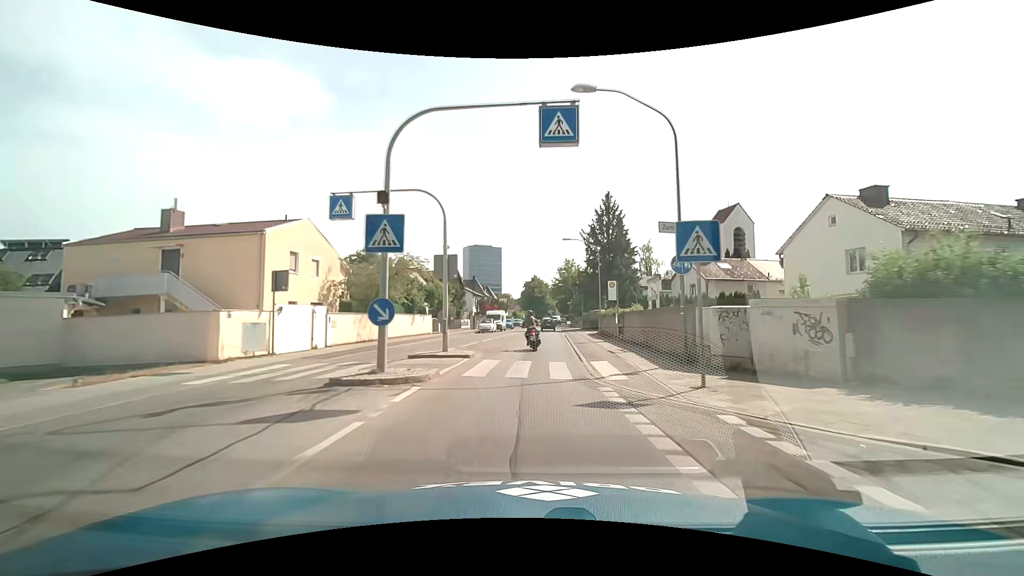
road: secondary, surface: asphalt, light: Day
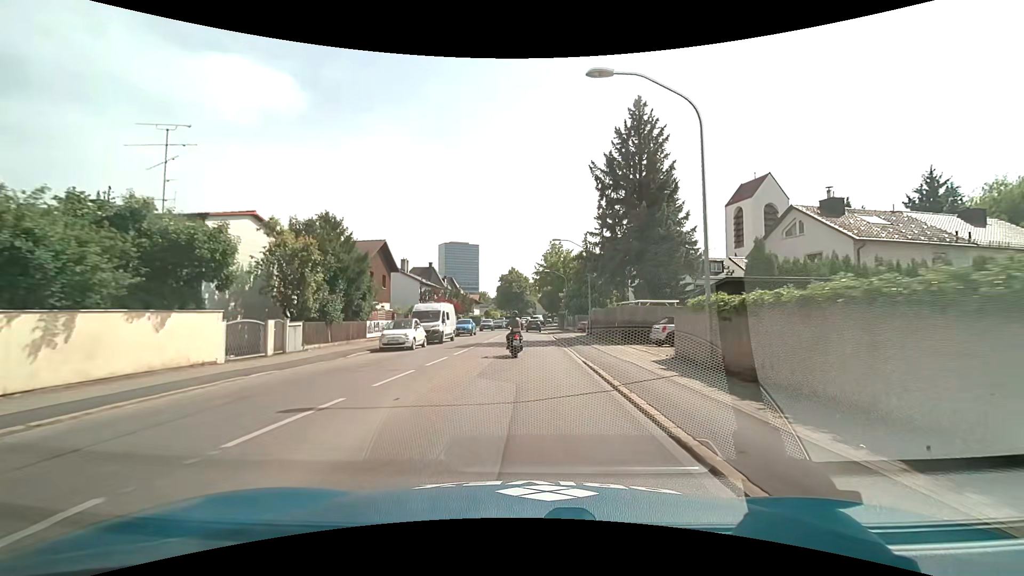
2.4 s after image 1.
(+0.6, +28.4) m; +2°
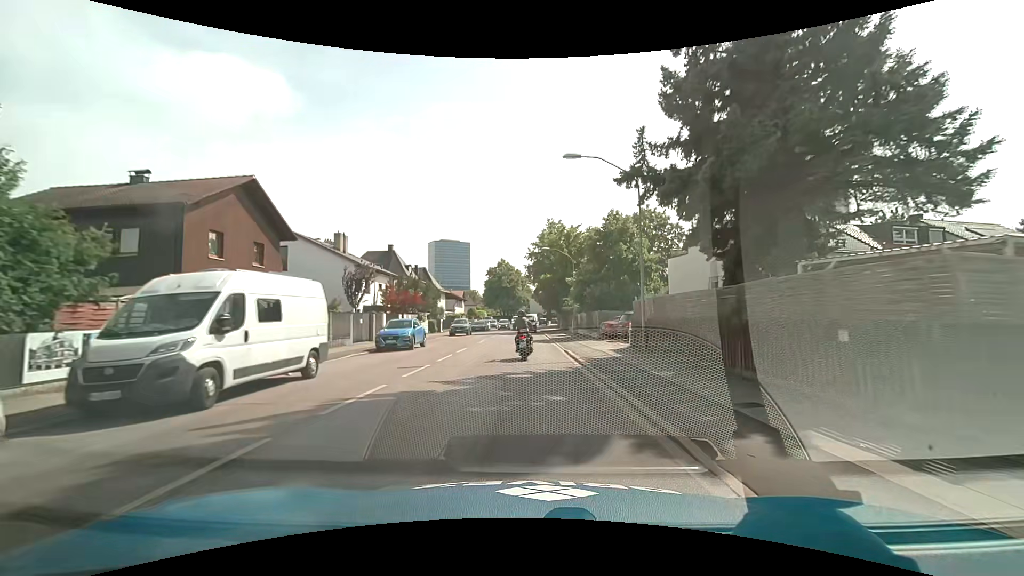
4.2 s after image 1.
(+0.2, +20.8) m; +1°
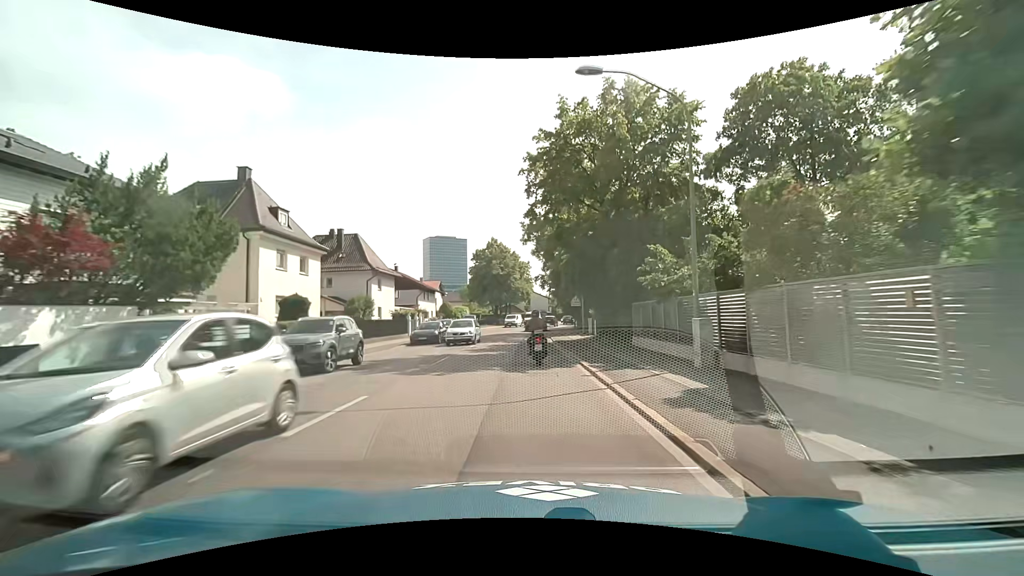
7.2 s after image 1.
(-0.3, +33.8) m; 0°
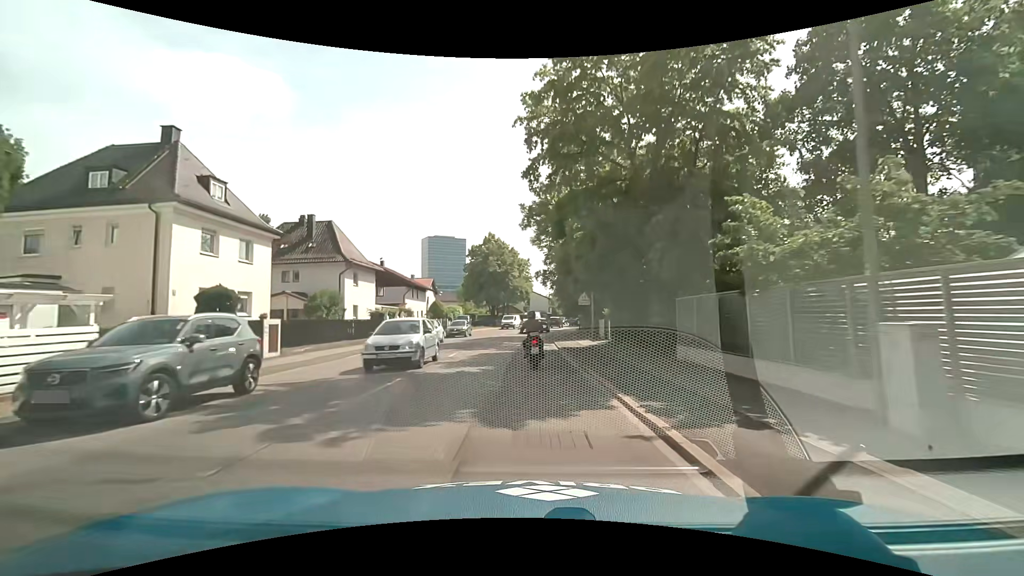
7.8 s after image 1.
(-0.1, +6.6) m; -1°
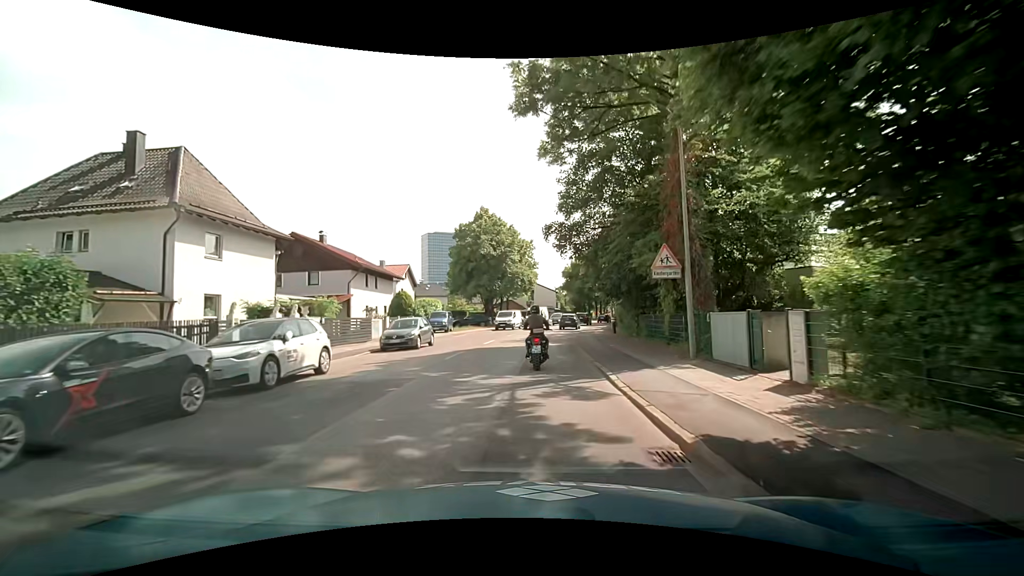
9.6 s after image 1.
(0.0, +19.7) m; 0°
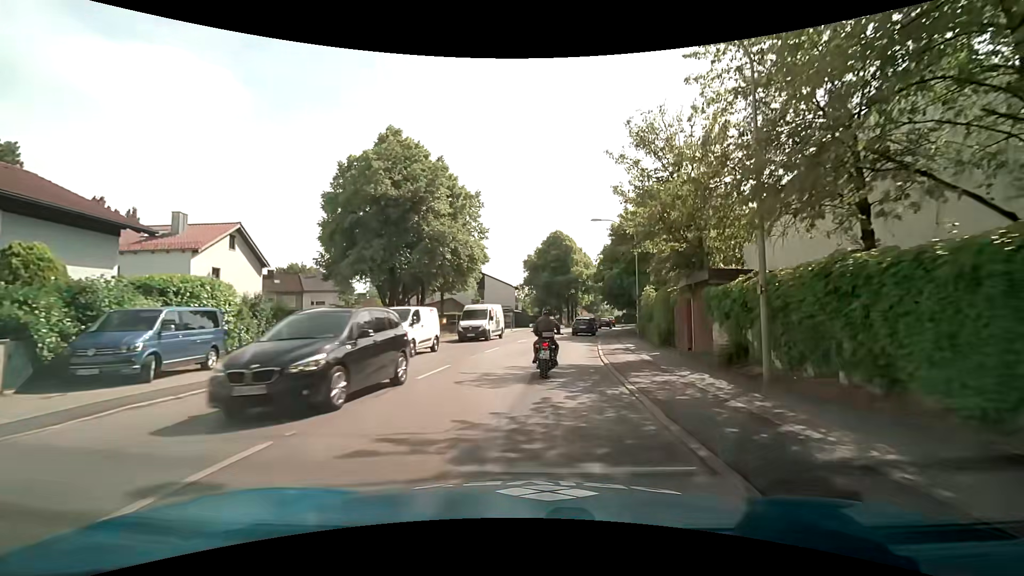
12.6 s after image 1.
(+1.2, +31.2) m; +5°
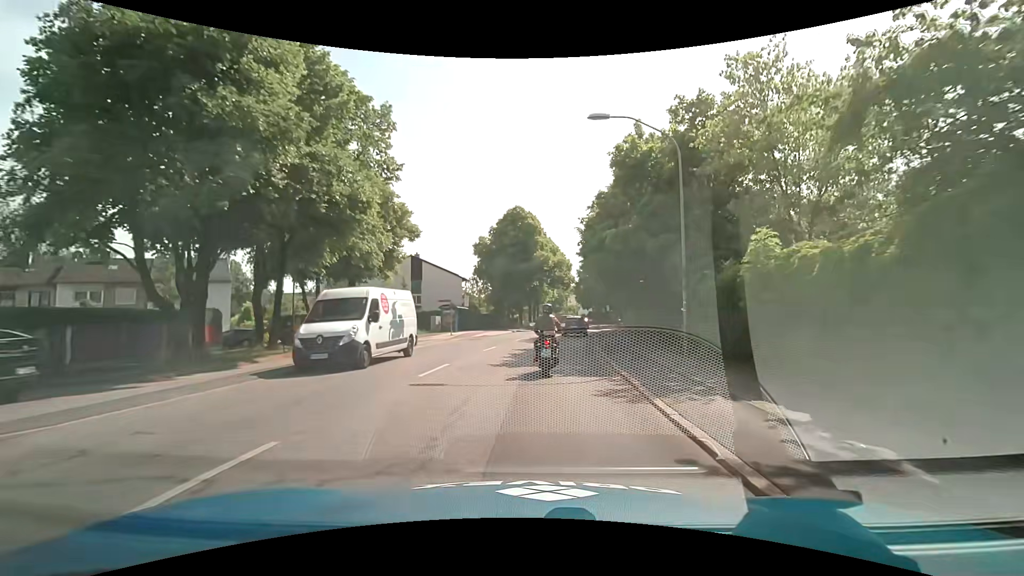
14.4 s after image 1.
(+0.7, +17.7) m; +4°
